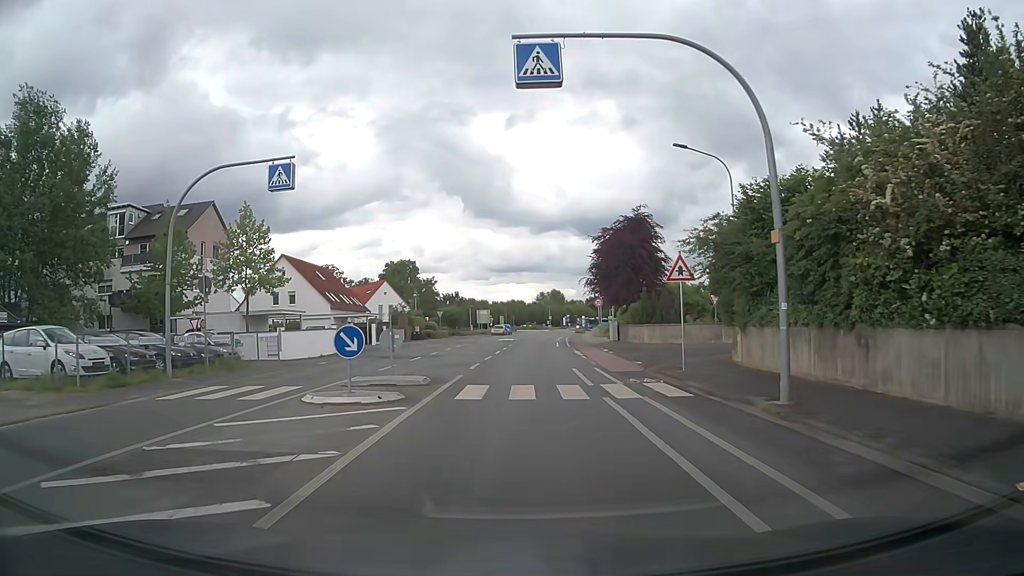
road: tertiary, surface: asphalt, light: Day
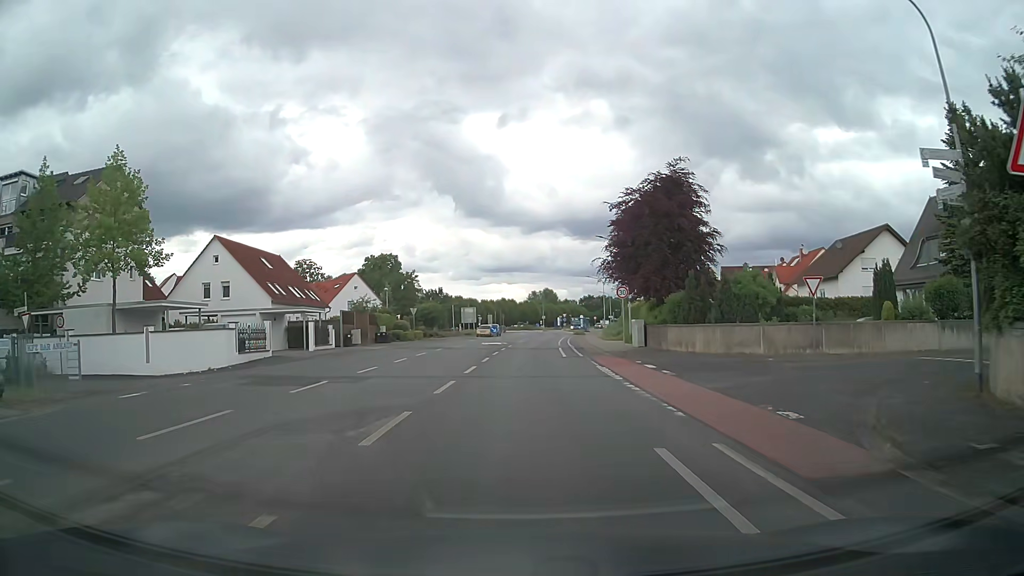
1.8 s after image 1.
(+0.1, +14.4) m; +1°
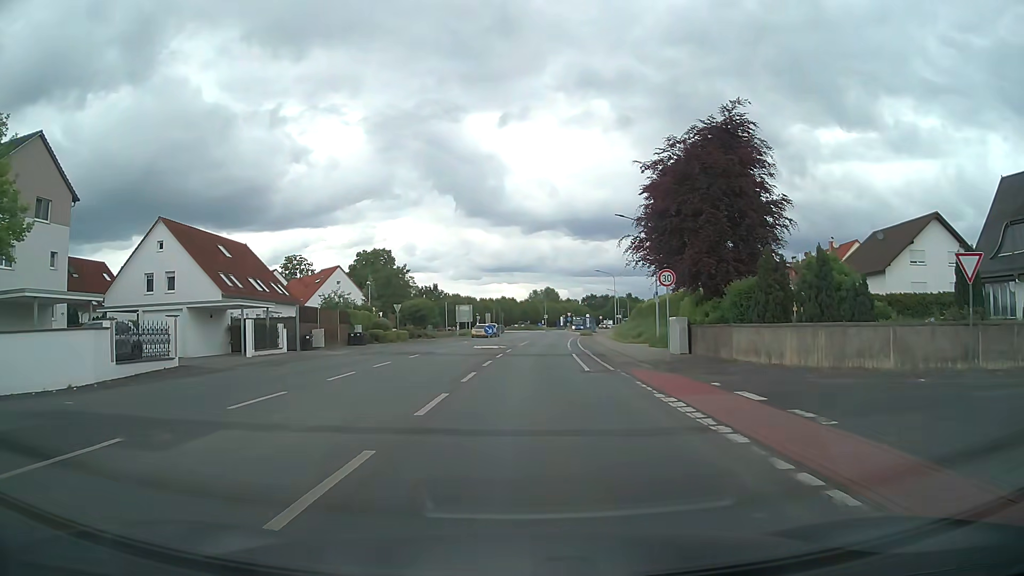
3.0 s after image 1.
(0.0, +9.6) m; 0°
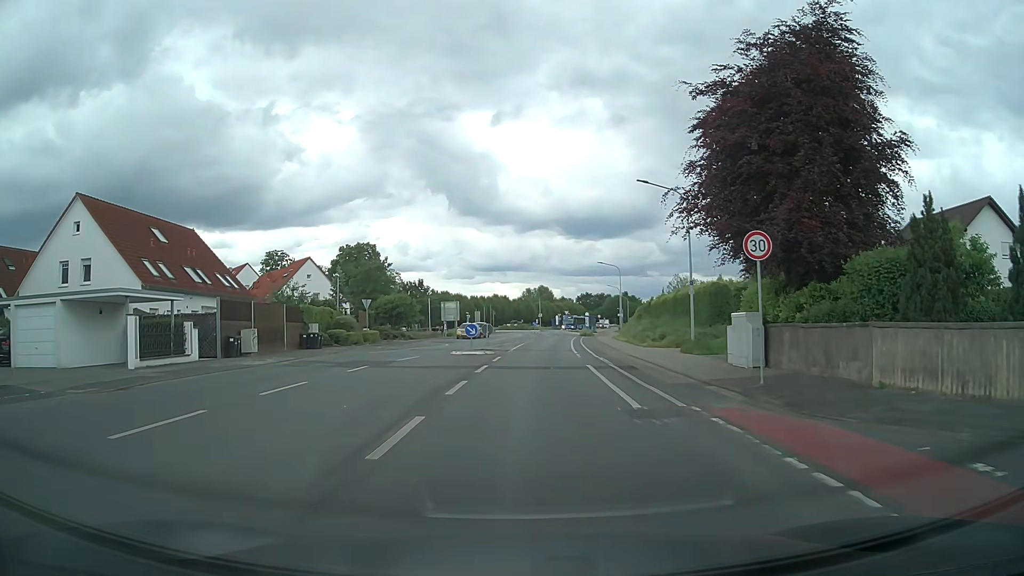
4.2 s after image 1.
(0.0, +9.6) m; 0°
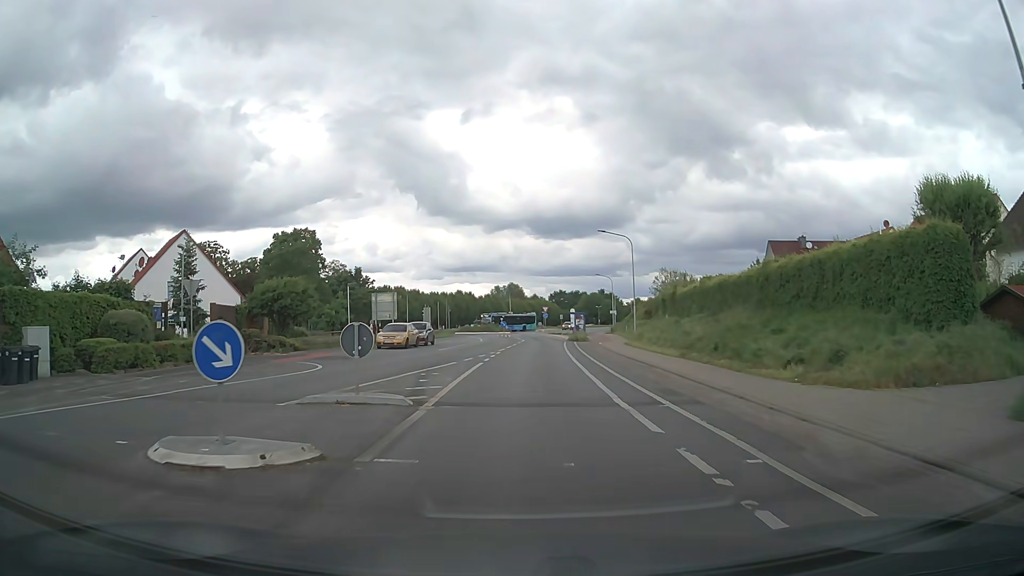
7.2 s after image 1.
(+0.6, +24.0) m; +3°
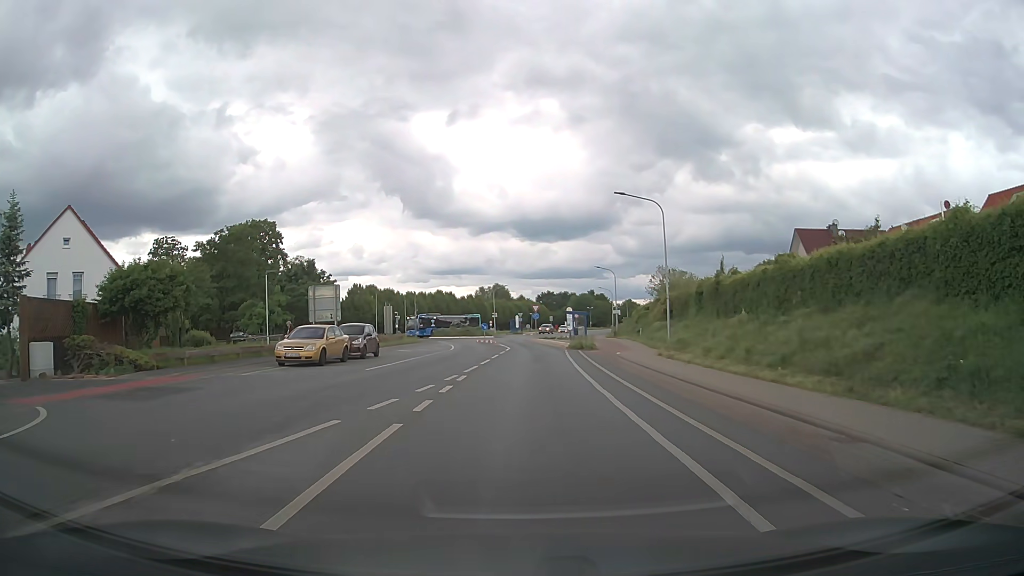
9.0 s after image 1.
(+0.1, +14.4) m; +2°
(0, +10) (0, +20) (0, +30) (+1, +40) (0, +50) (-1, +60) (-1, +70) (0, +80) (+2, +90) (+4, +100) m
